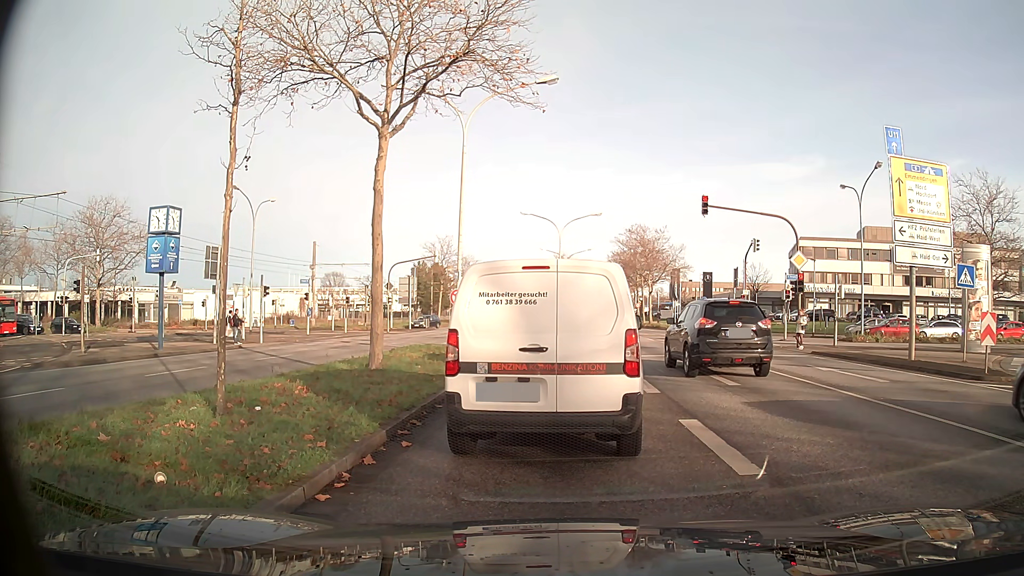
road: primary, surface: asphalt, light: Day
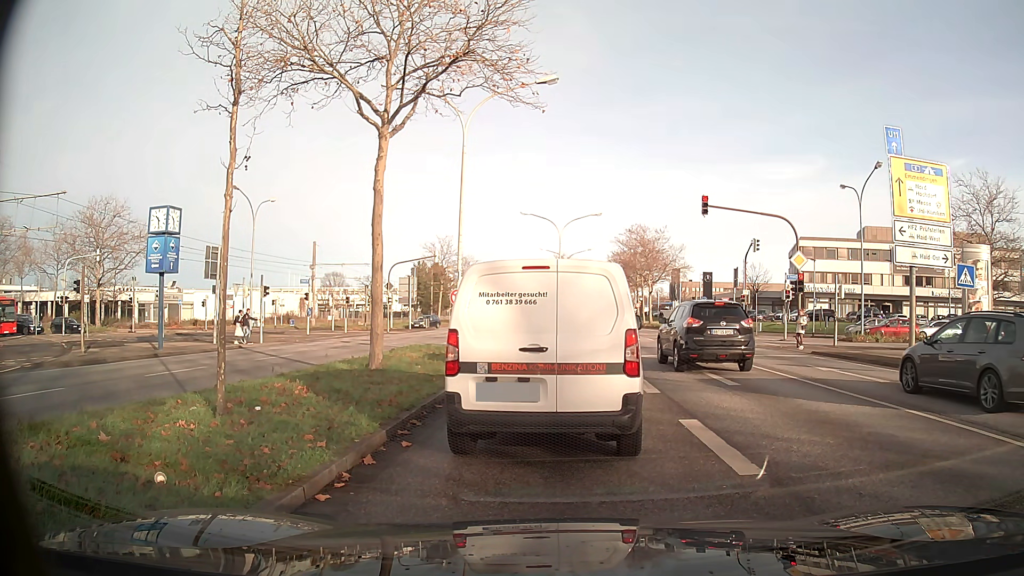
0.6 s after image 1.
(0.0, 0.0) m; 0°
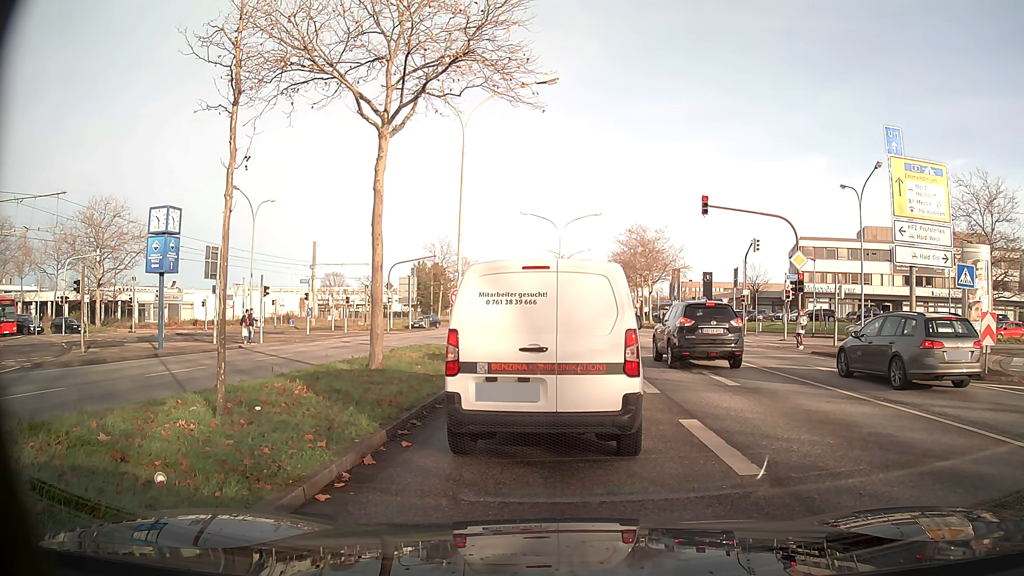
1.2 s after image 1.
(0.0, 0.0) m; 0°
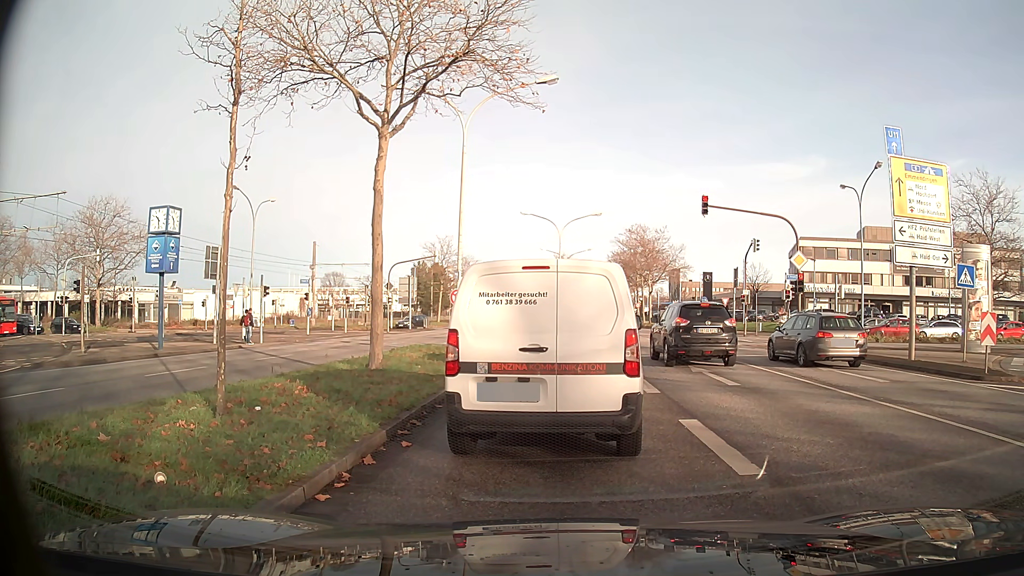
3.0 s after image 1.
(0.0, 0.0) m; 0°
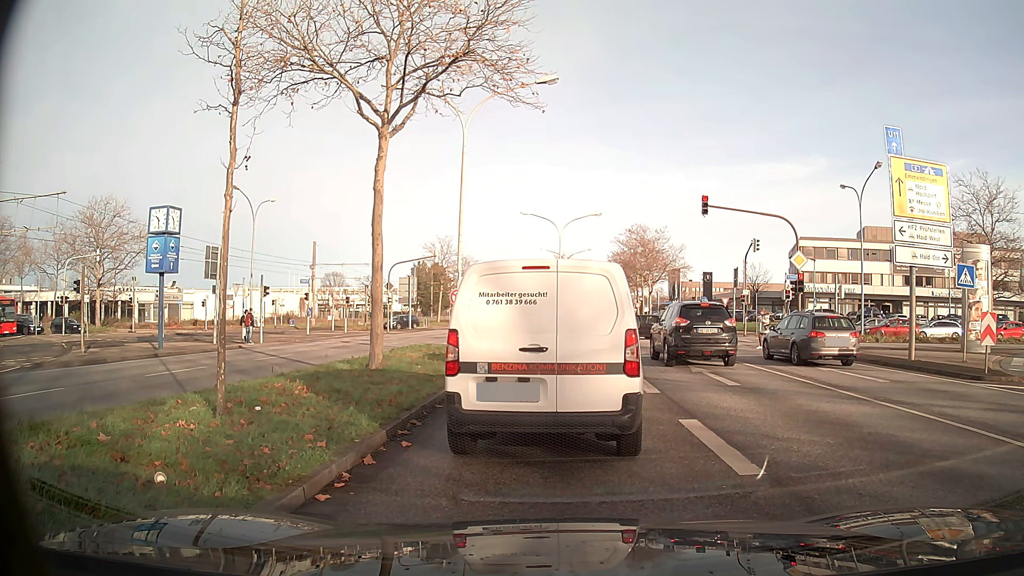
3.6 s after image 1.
(0.0, 0.0) m; 0°
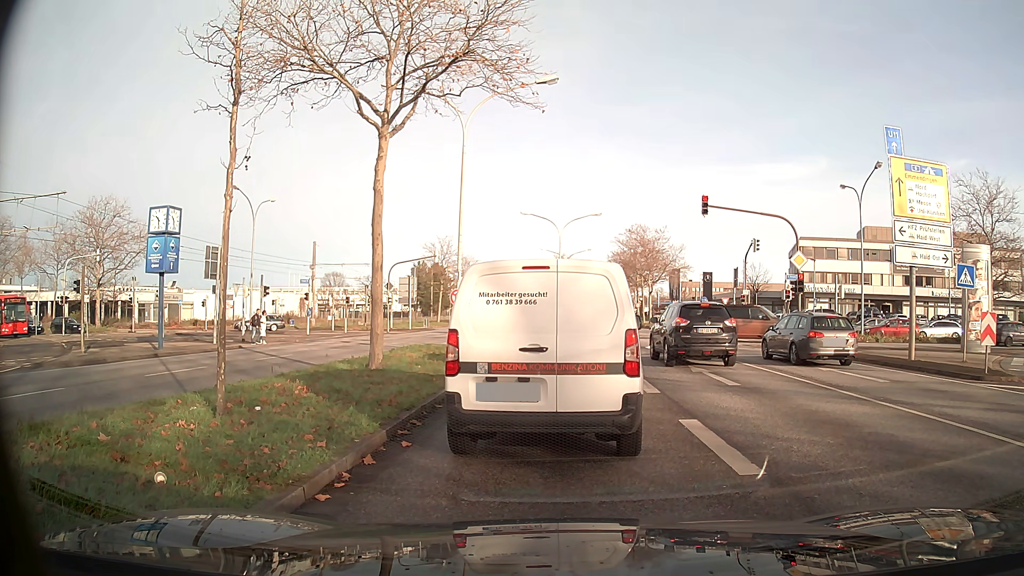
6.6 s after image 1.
(0.0, 0.0) m; 0°
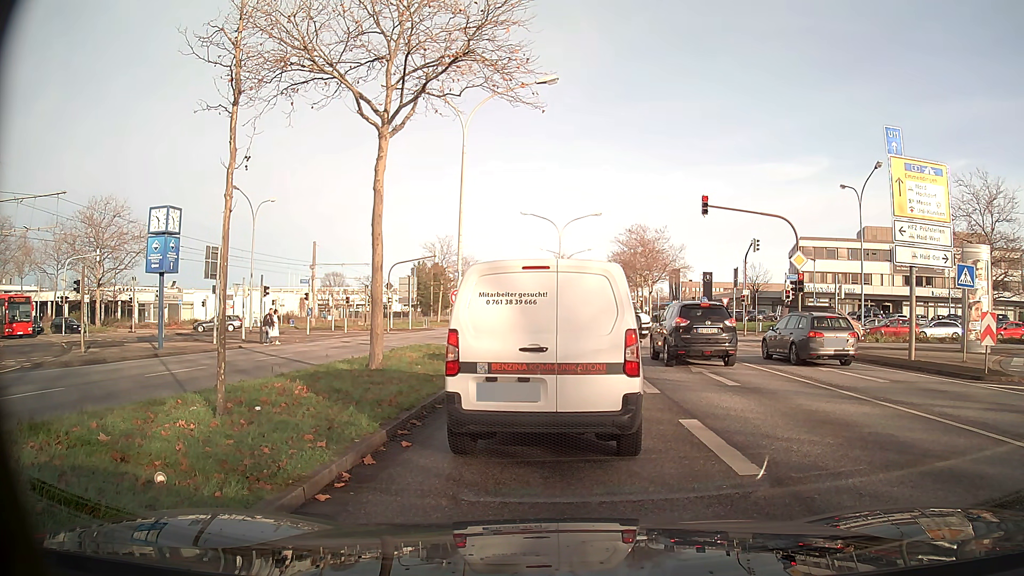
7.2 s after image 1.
(0.0, 0.0) m; 0°
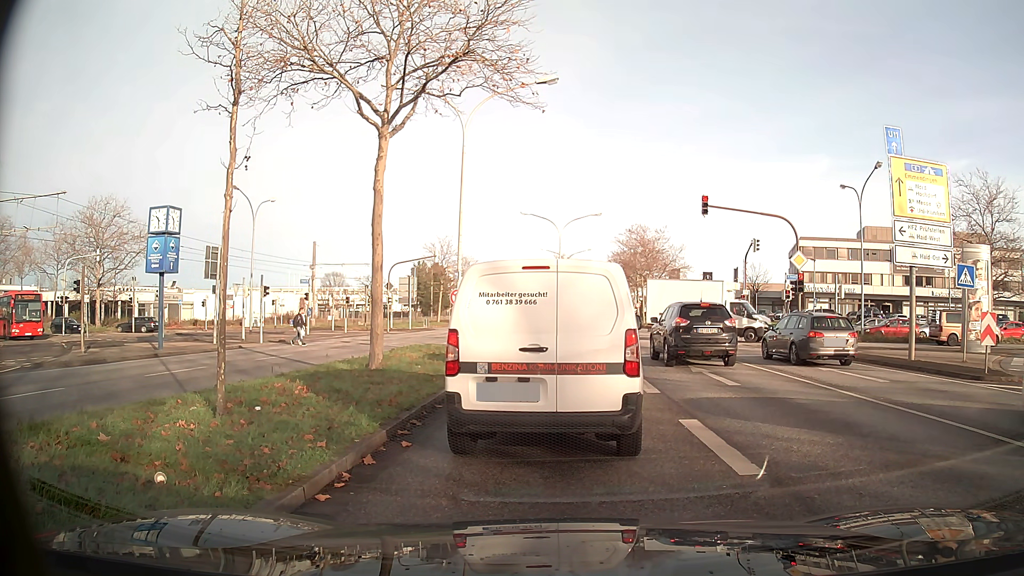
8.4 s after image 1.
(0.0, 0.0) m; 0°
(0, +10) (0, +20) (-1, +30) (-7, +38) (-15, +44) (-24, +47) (-34, +49) (-44, +50) (-54, +52) (-64, +52) m
